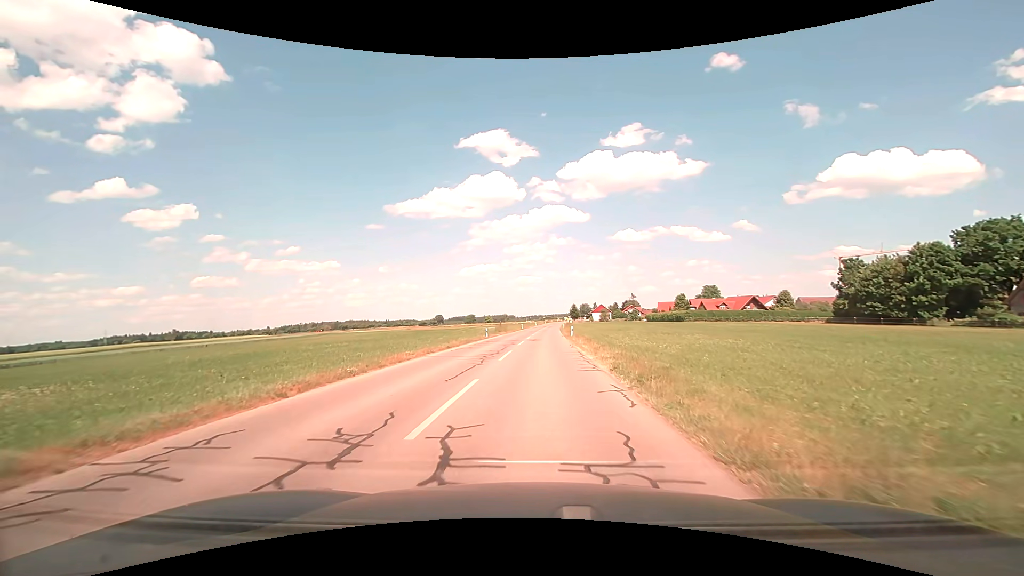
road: tertiary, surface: asphalt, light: Day
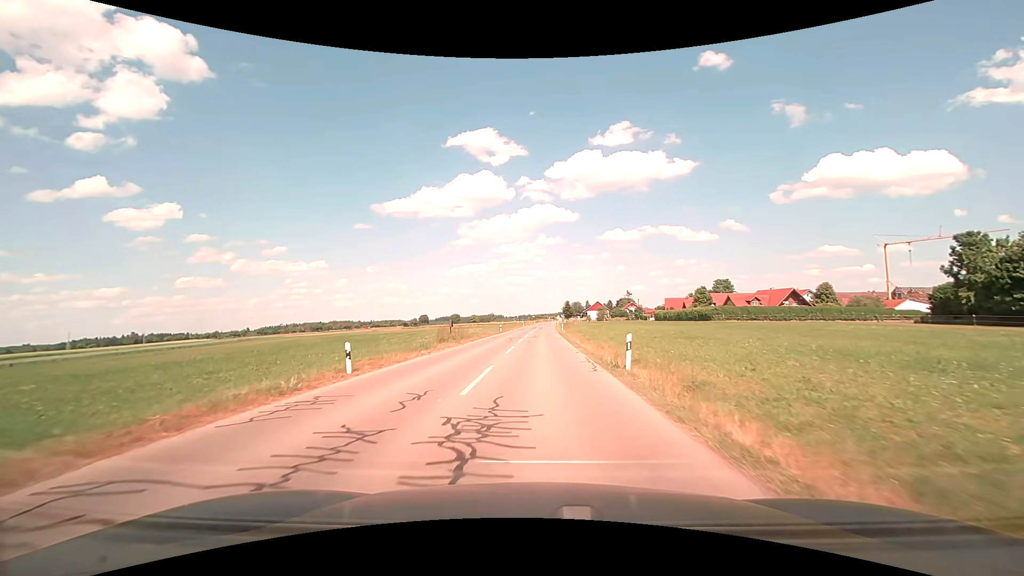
(+0.4, +32.9) m; +1°
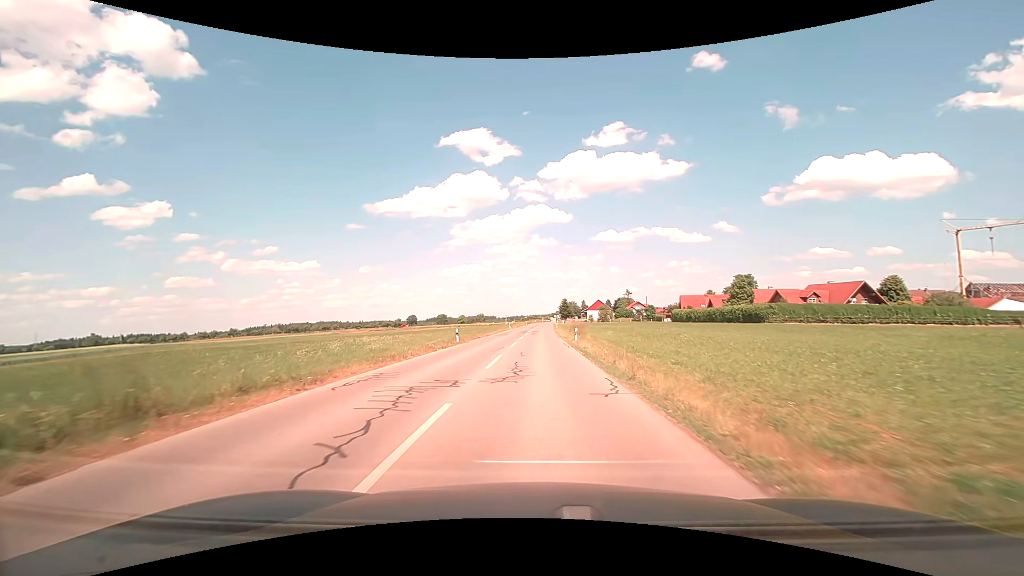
(+0.2, +31.2) m; +1°
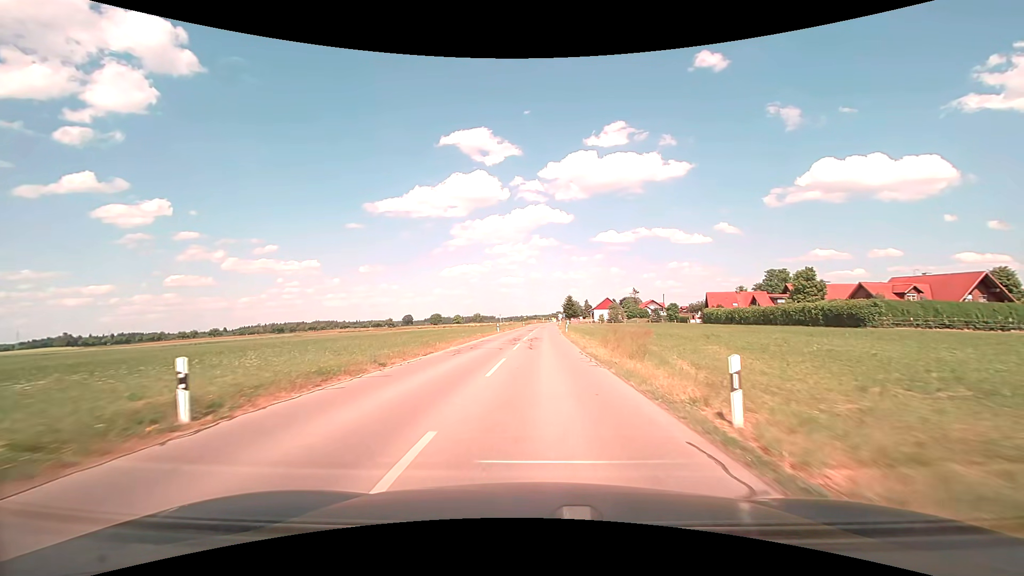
(0.0, +26.2) m; 0°
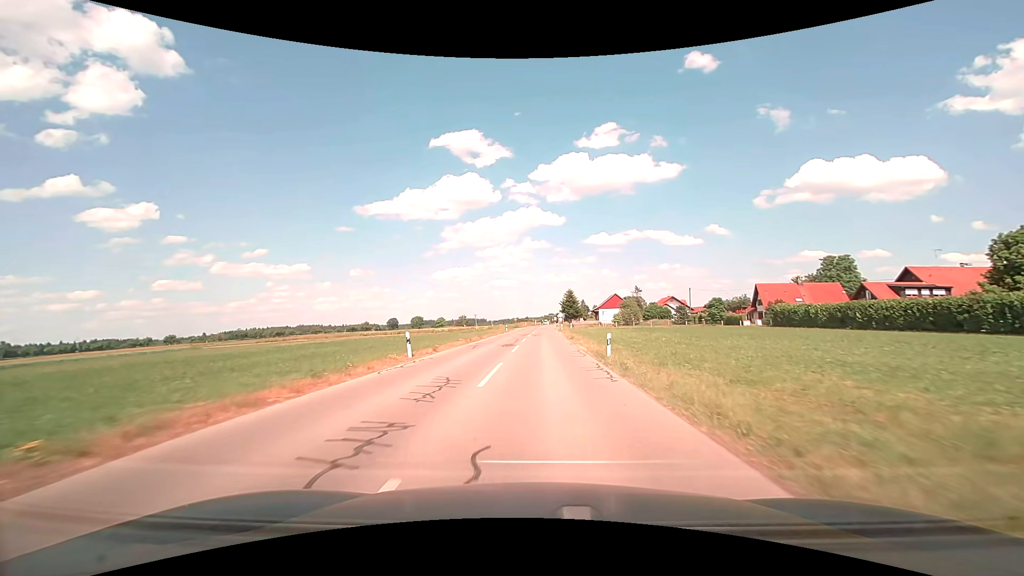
(+0.4, +37.9) m; +1°
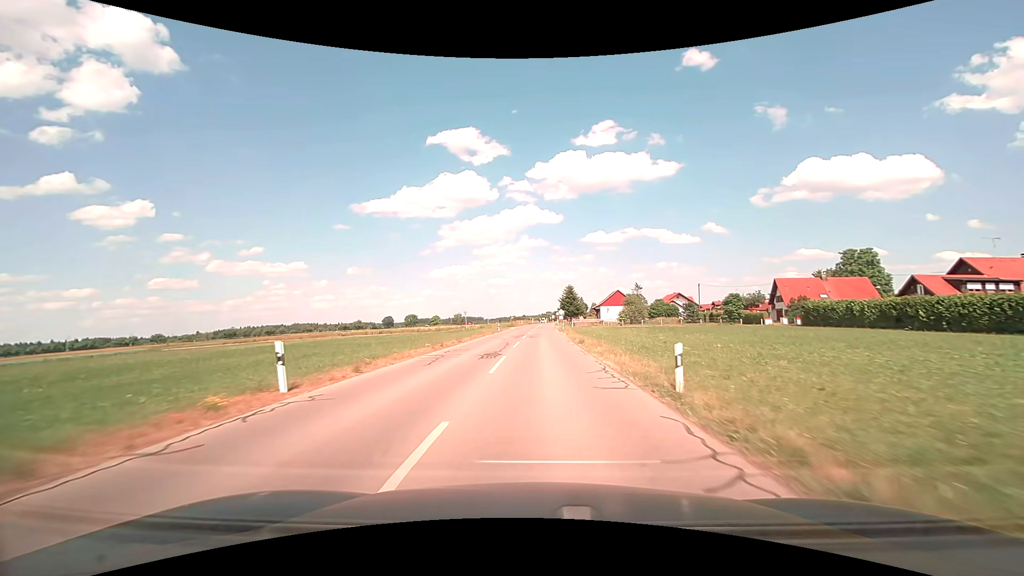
(0.0, +9.8) m; 0°
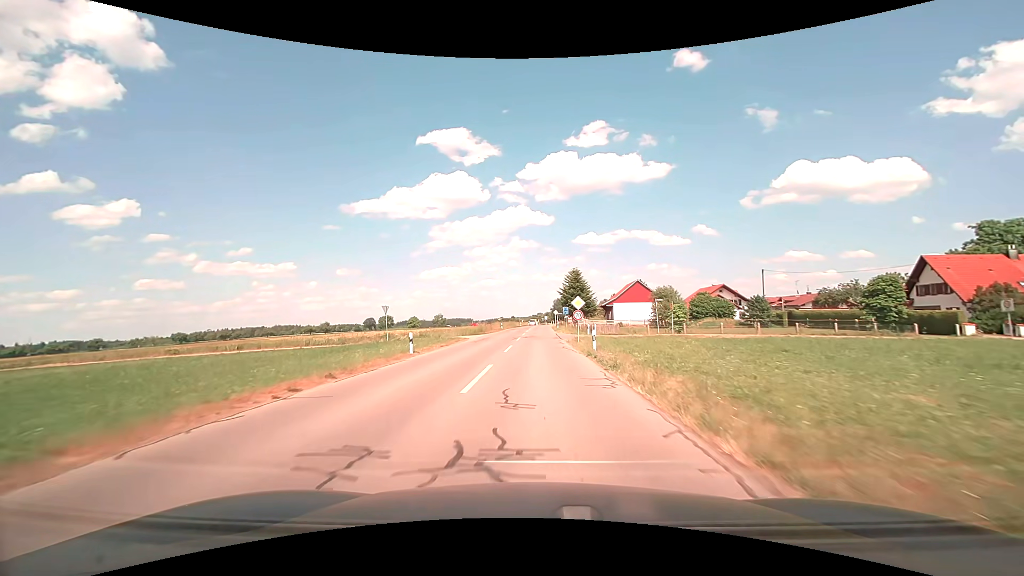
(+0.4, +39.4) m; +1°
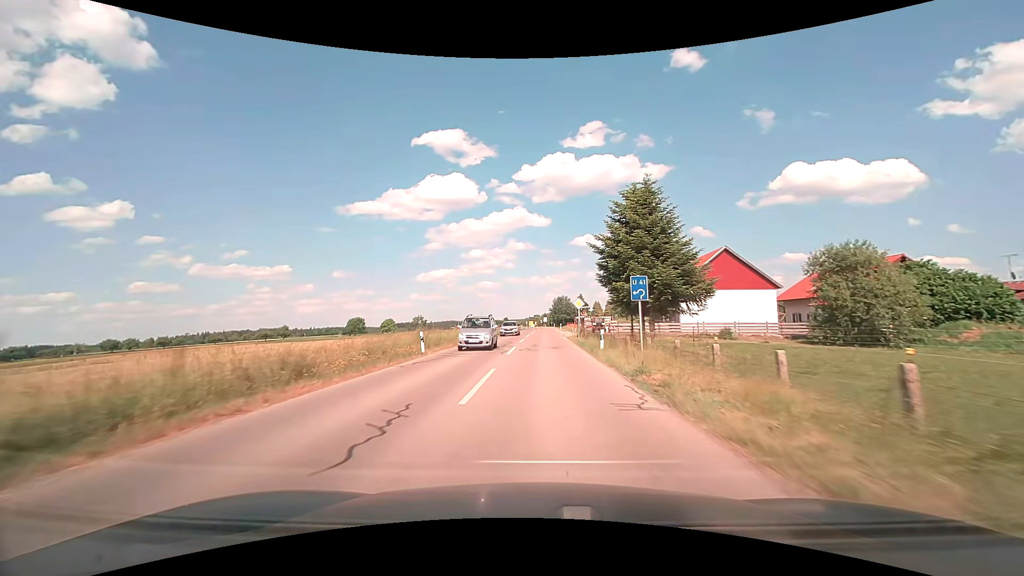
(0.0, +49.0) m; 0°
(0, +10) (0, +20) (0, +30) (0, +40) (+1, +50) (+1, +60) (+1, +70) (+1, +80) (+1, +90) (+1, +100) m
